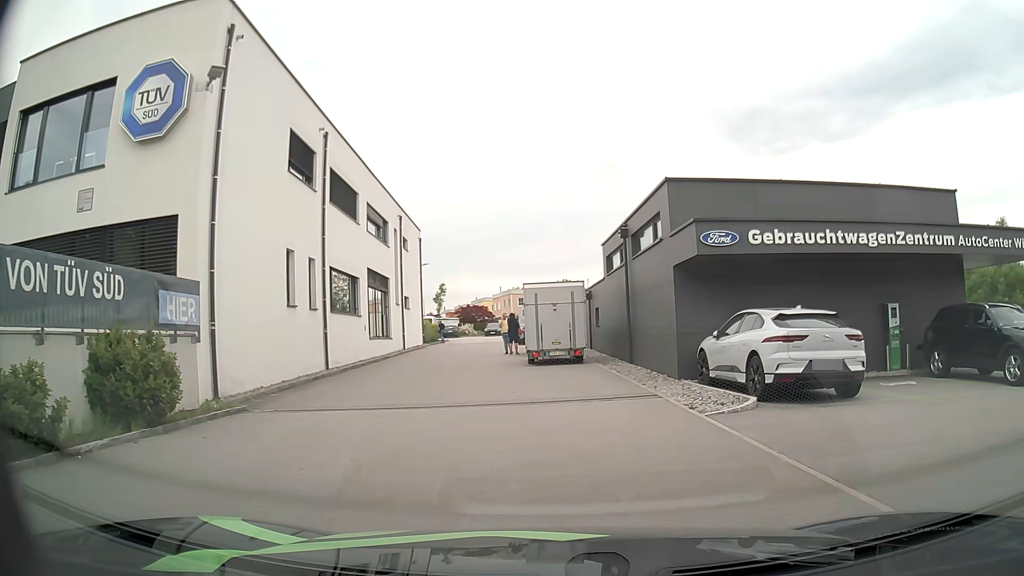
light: Day
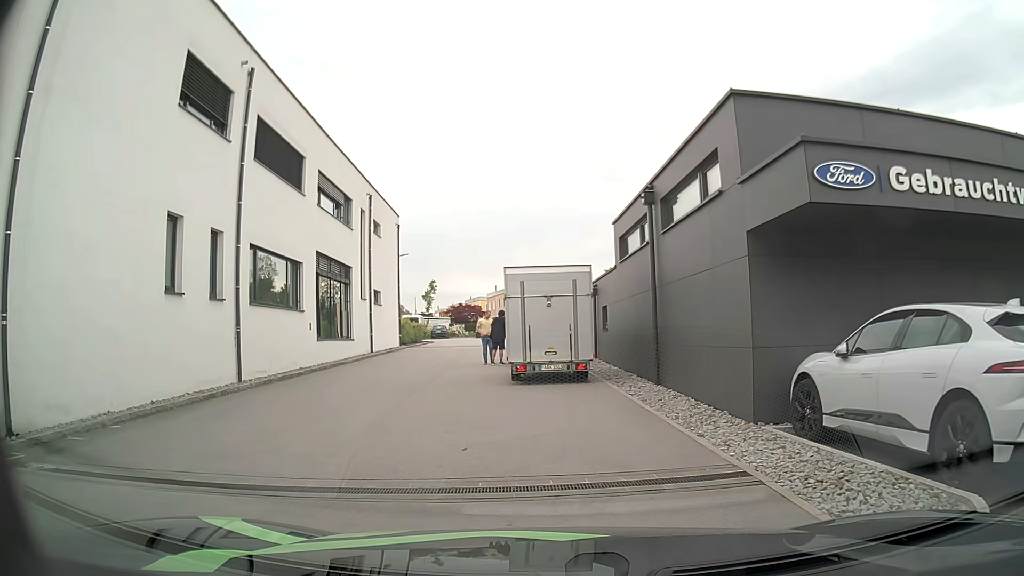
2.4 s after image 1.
(+0.2, +6.2) m; +1°
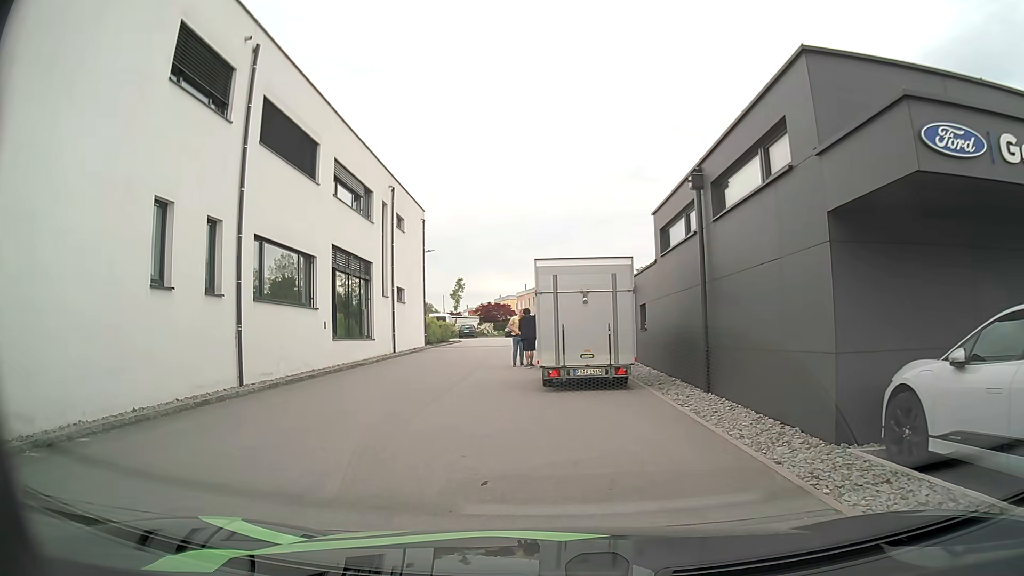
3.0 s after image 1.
(-0.1, +1.6) m; -4°
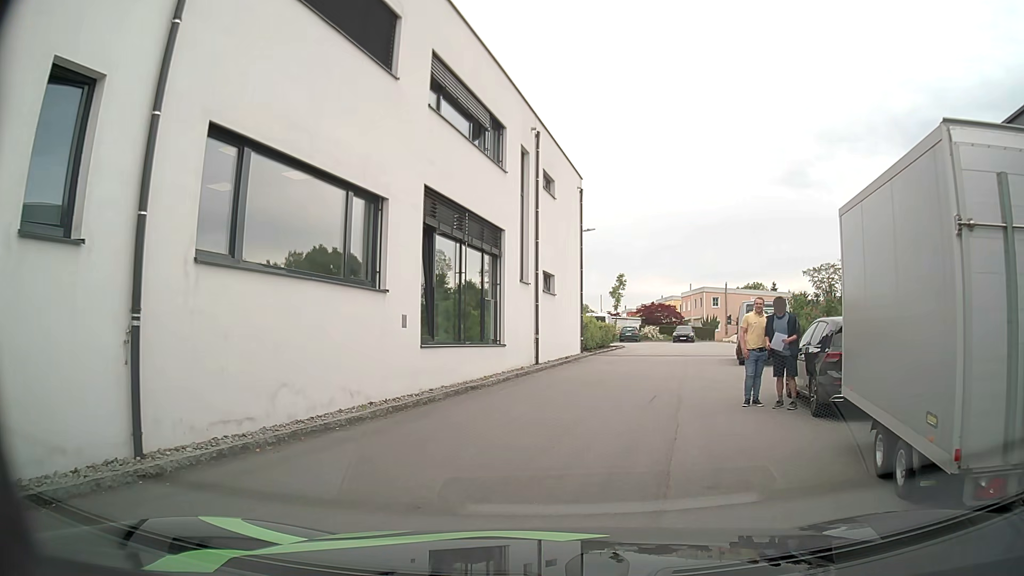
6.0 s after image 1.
(-1.2, +9.2) m; -11°
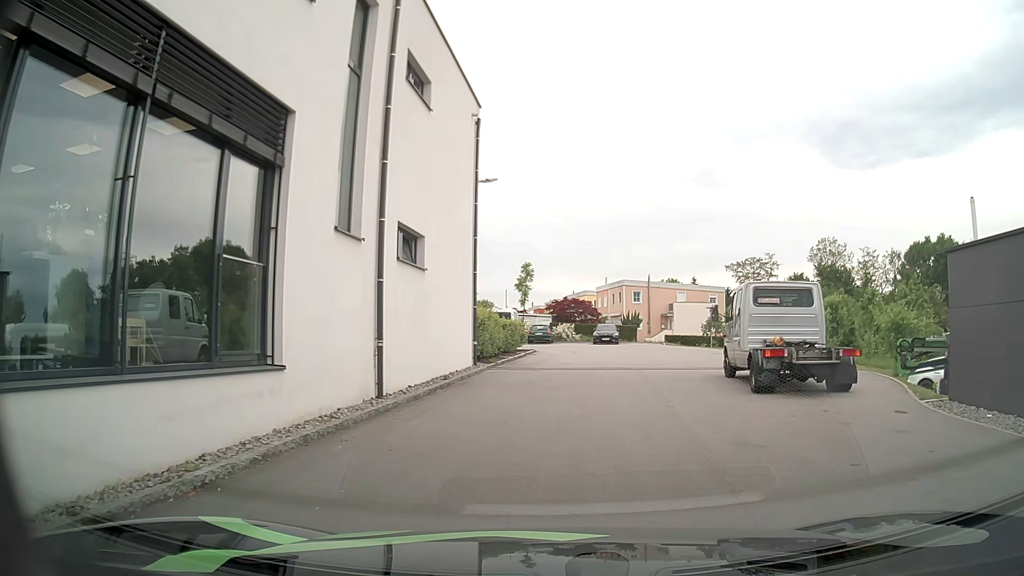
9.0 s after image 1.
(+0.5, +10.2) m; +8°
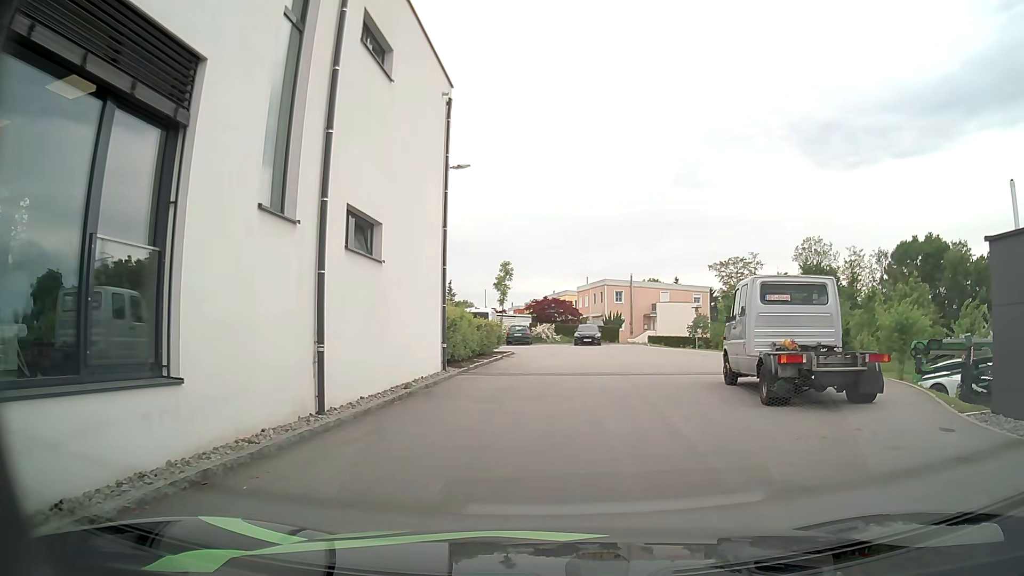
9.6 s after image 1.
(0.0, +1.9) m; 0°
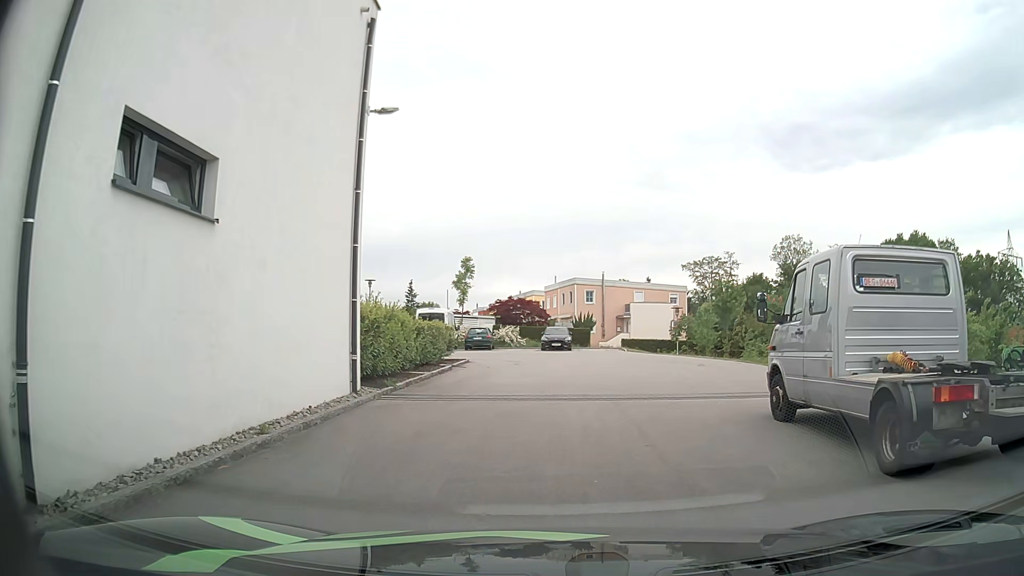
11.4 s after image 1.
(+0.1, +5.3) m; +2°
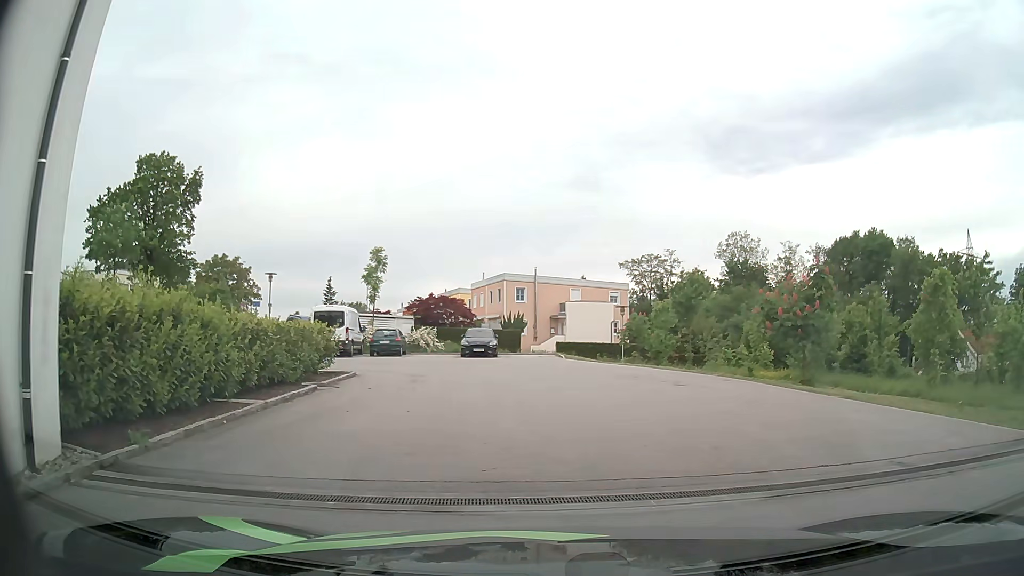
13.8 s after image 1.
(+0.2, +7.2) m; +4°
